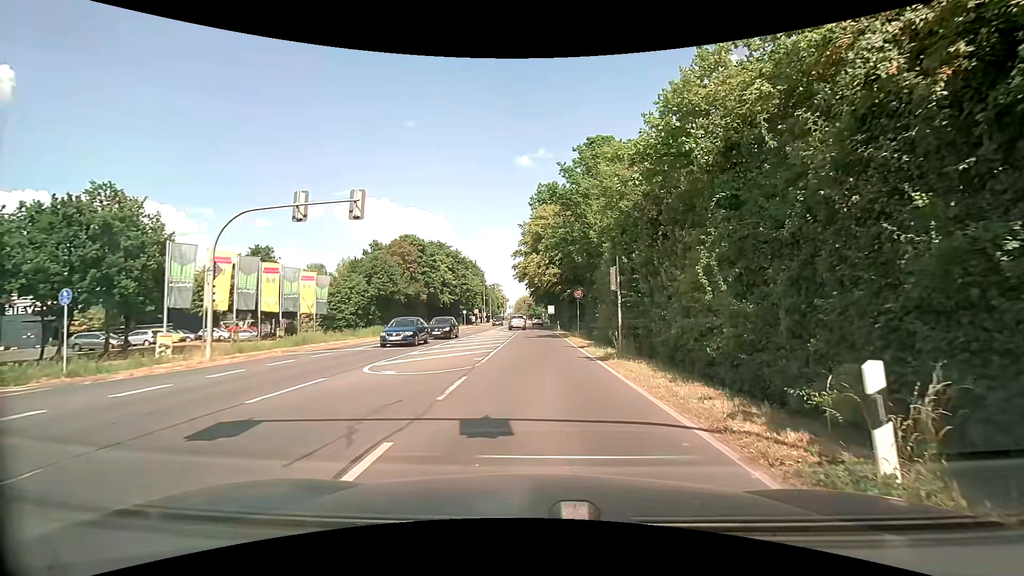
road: secondary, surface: asphalt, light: Day
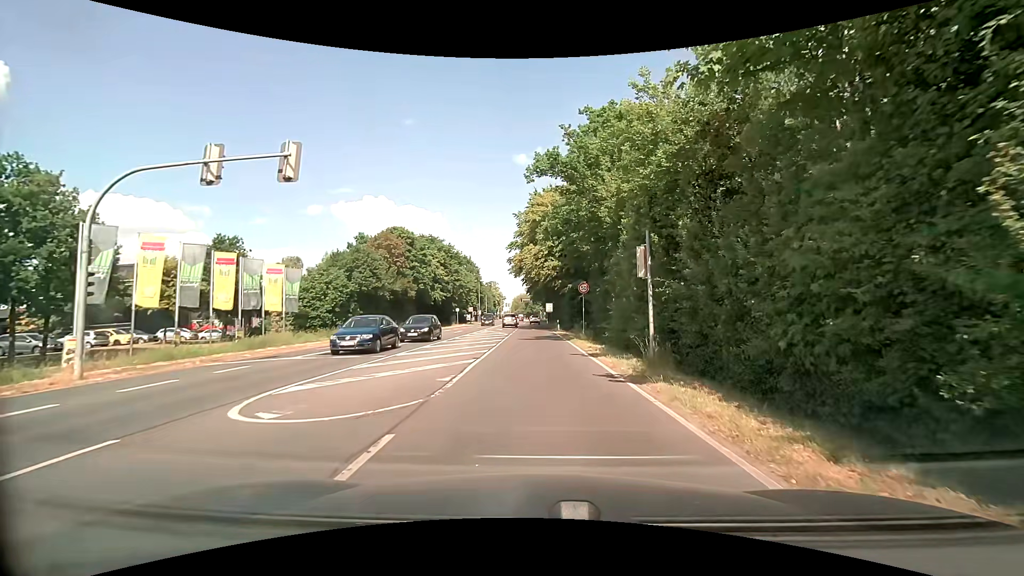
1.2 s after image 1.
(0.0, +5.9) m; 0°
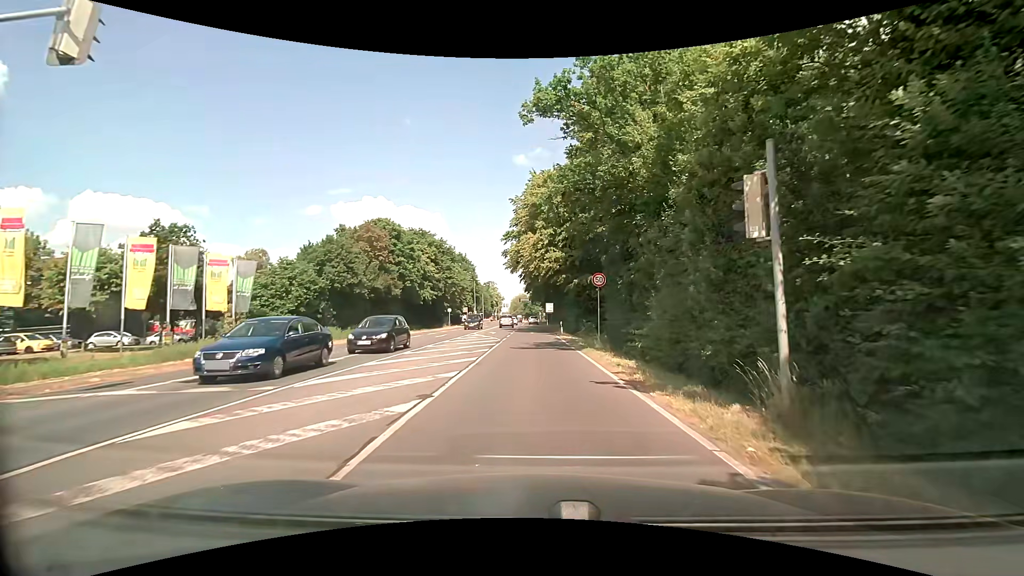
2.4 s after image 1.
(+0.1, +7.6) m; +2°
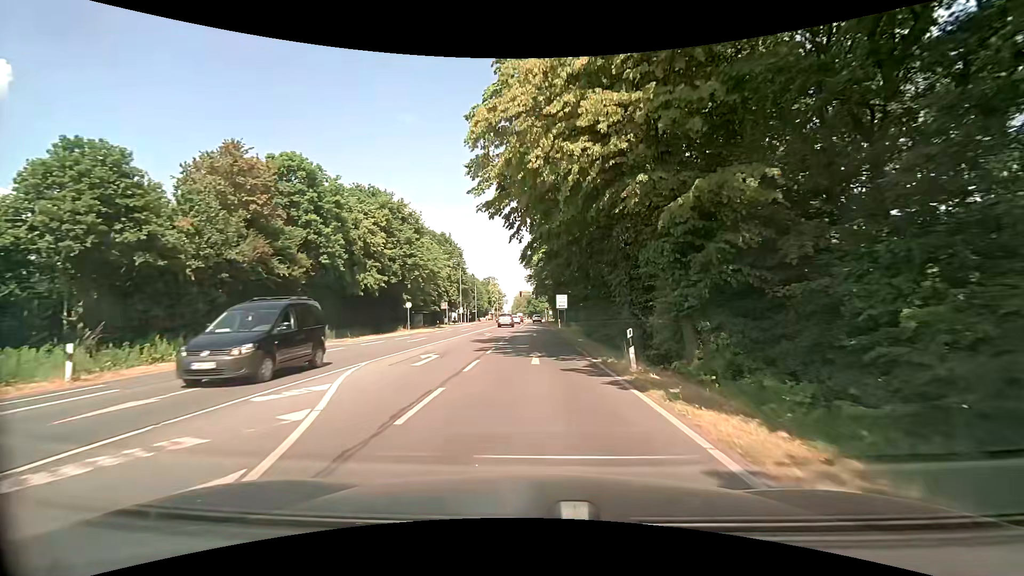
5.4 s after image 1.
(-0.4, +29.3) m; -1°
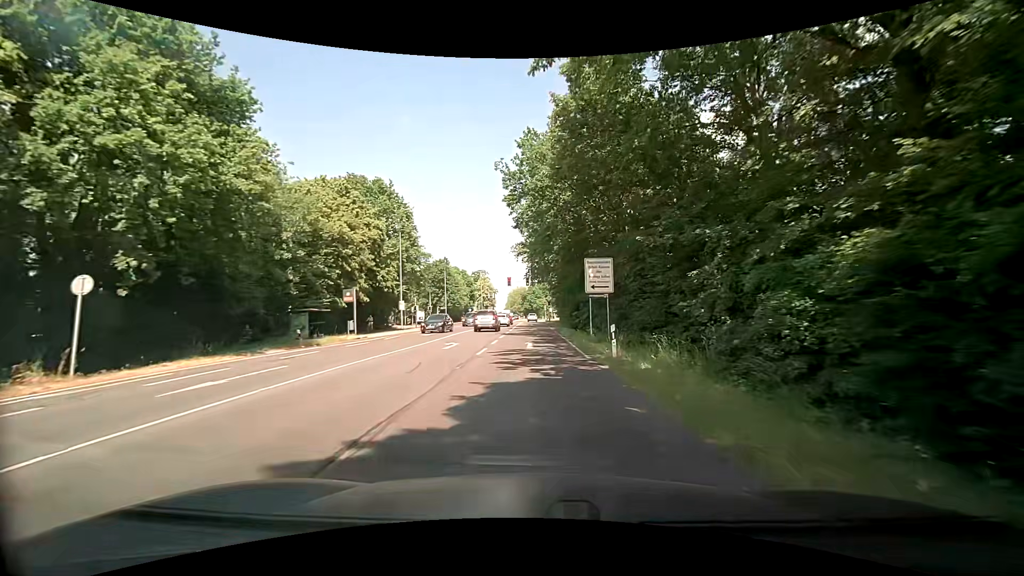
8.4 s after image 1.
(+0.1, +37.9) m; +1°
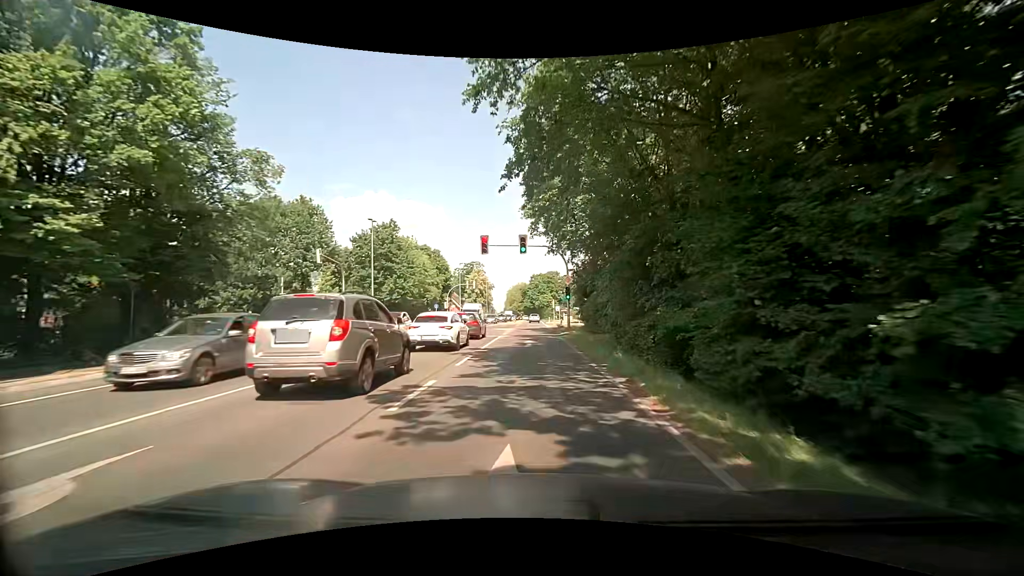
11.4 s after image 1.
(-0.5, +39.8) m; -1°
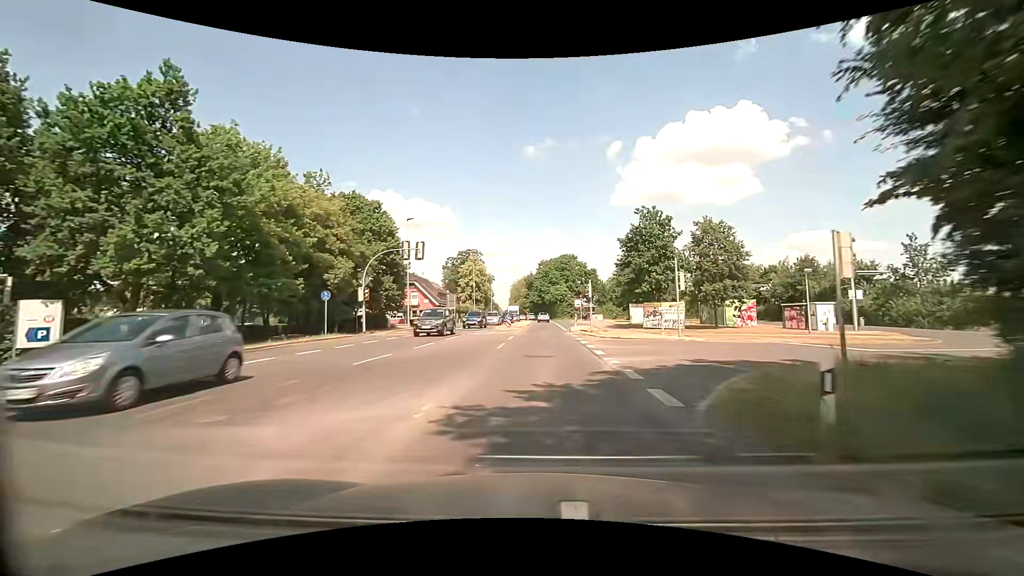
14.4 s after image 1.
(-0.3, +39.6) m; -1°
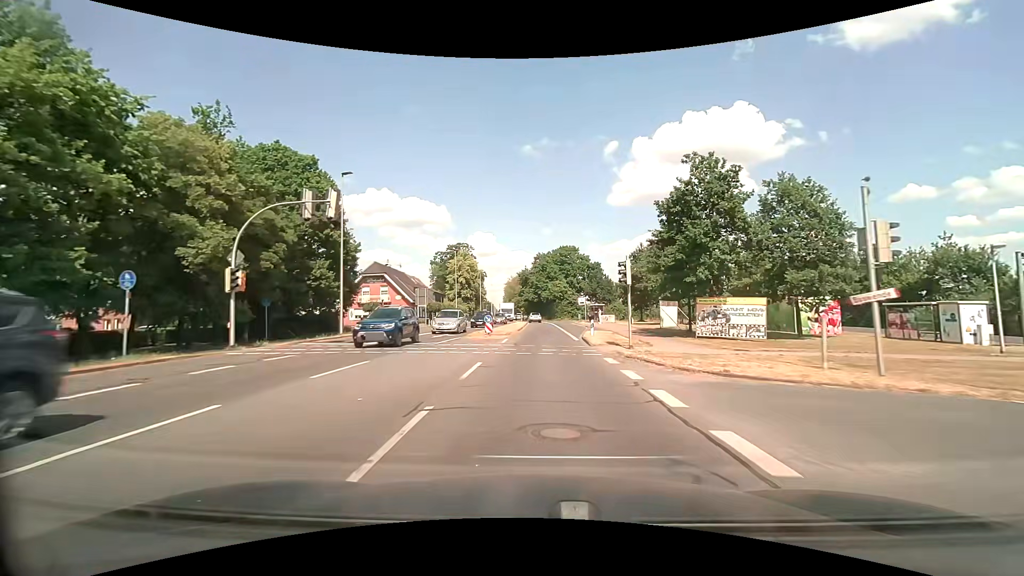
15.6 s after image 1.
(+0.2, +14.9) m; +1°
(0, +10) (0, +20) (0, +30) (+1, +40) (+1, +50) (+1, +60) (+1, +70) (0, +80) (0, +90) (-1, +100) m
